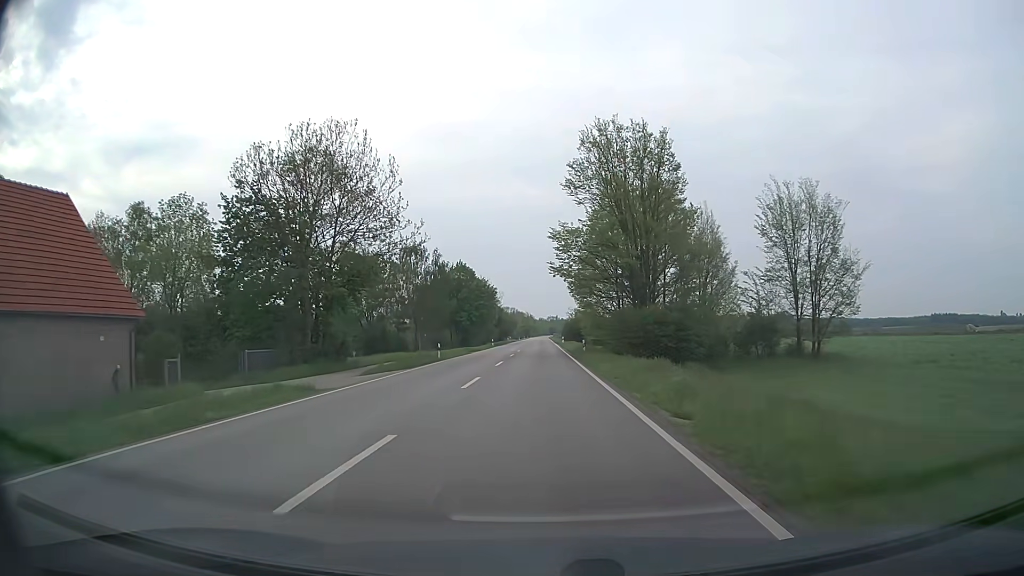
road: secondary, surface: asphalt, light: Day
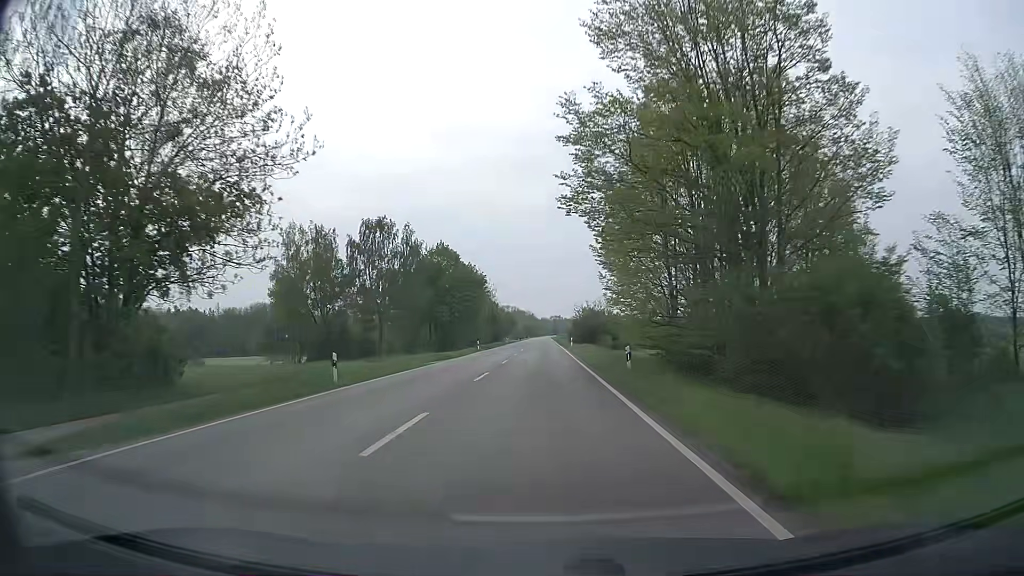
(0.0, +21.5) m; 0°
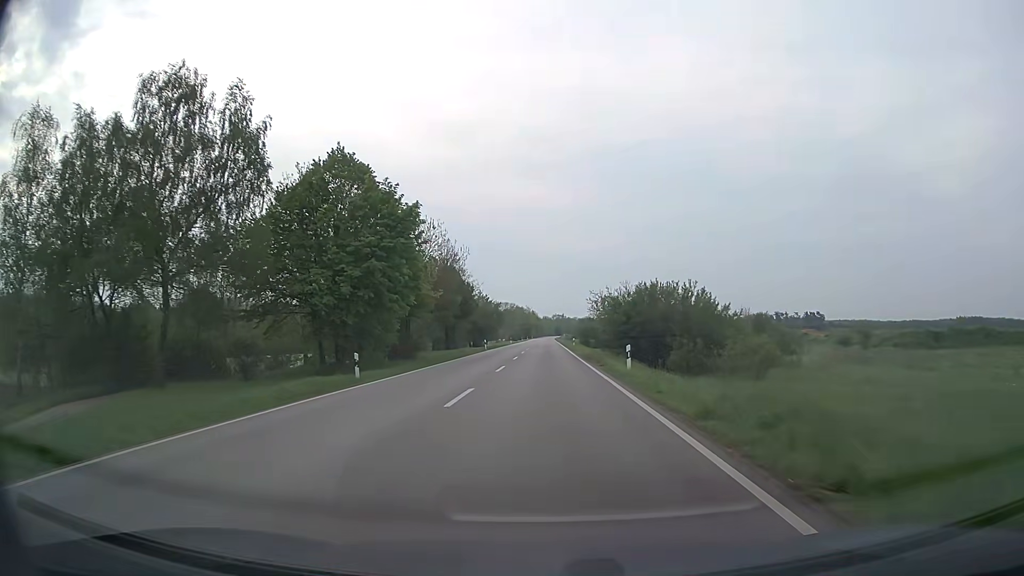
(-0.1, +43.1) m; 0°
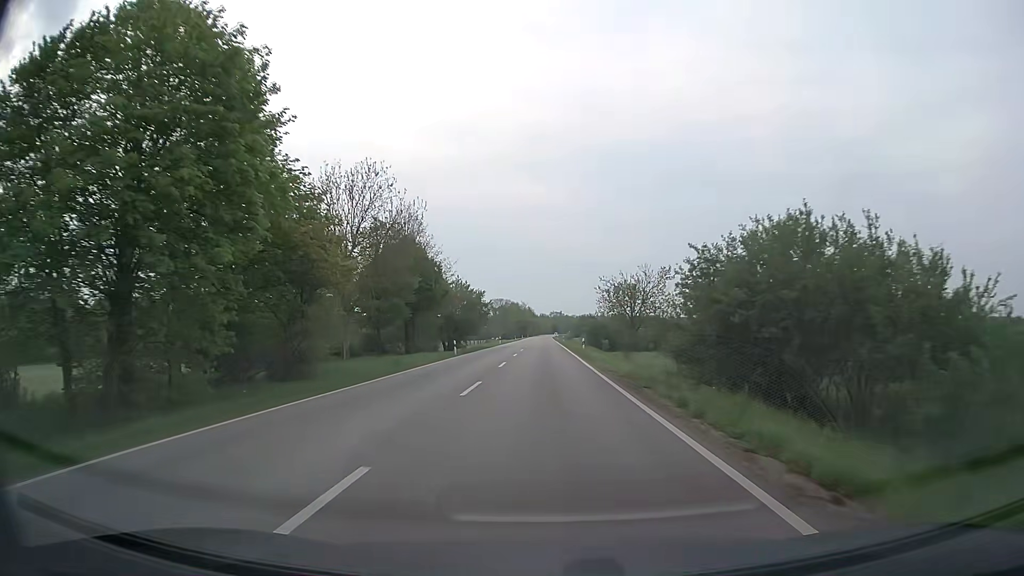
(+0.1, +21.6) m; 0°
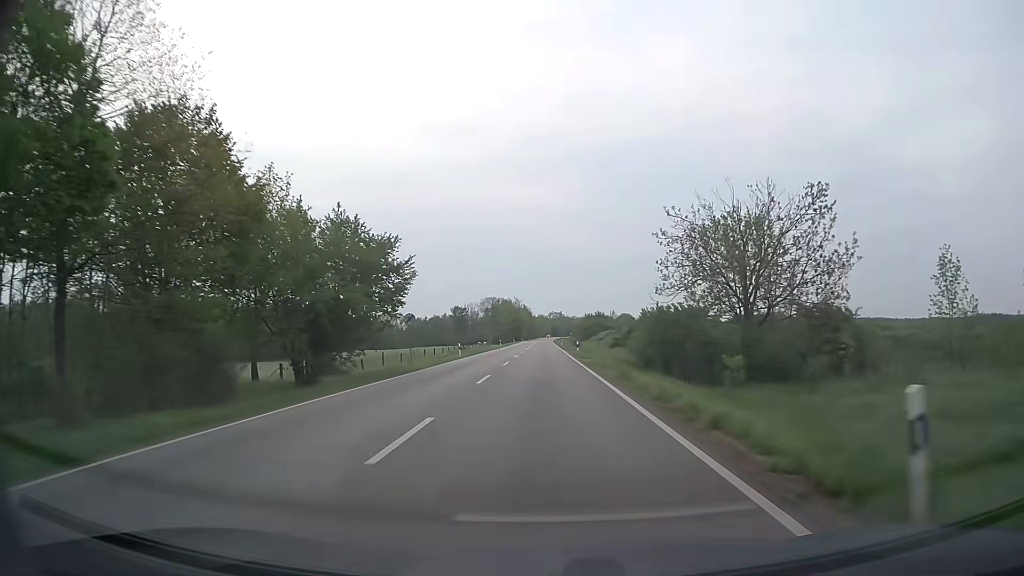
(0.0, +43.6) m; 0°
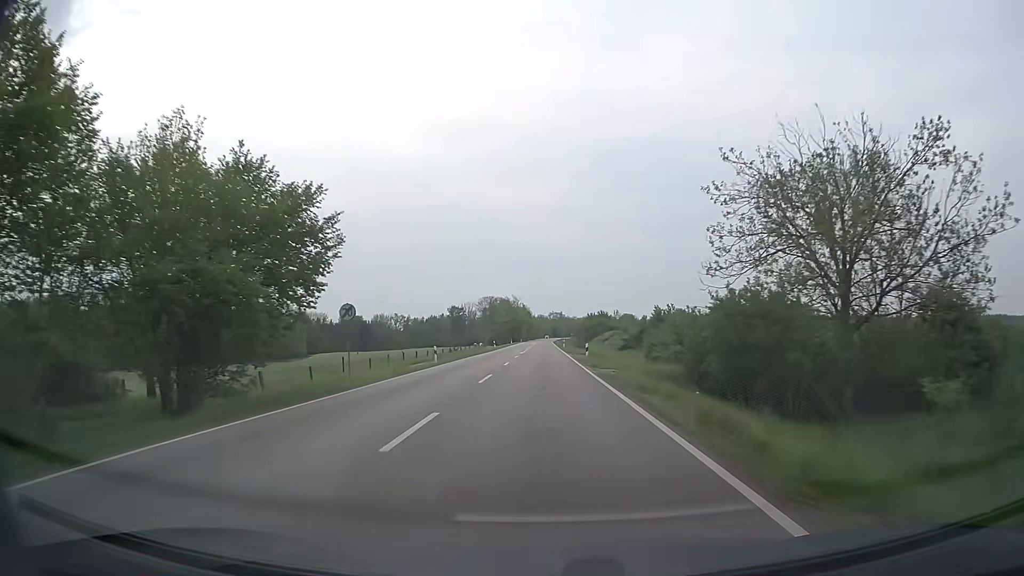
(0.0, +11.3) m; 0°
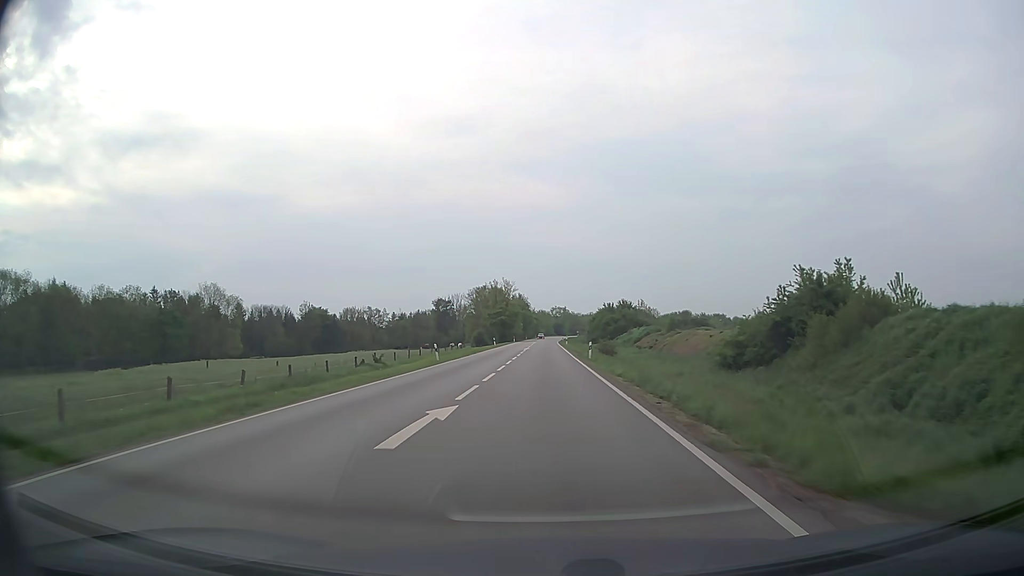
(-0.1, +48.0) m; 0°
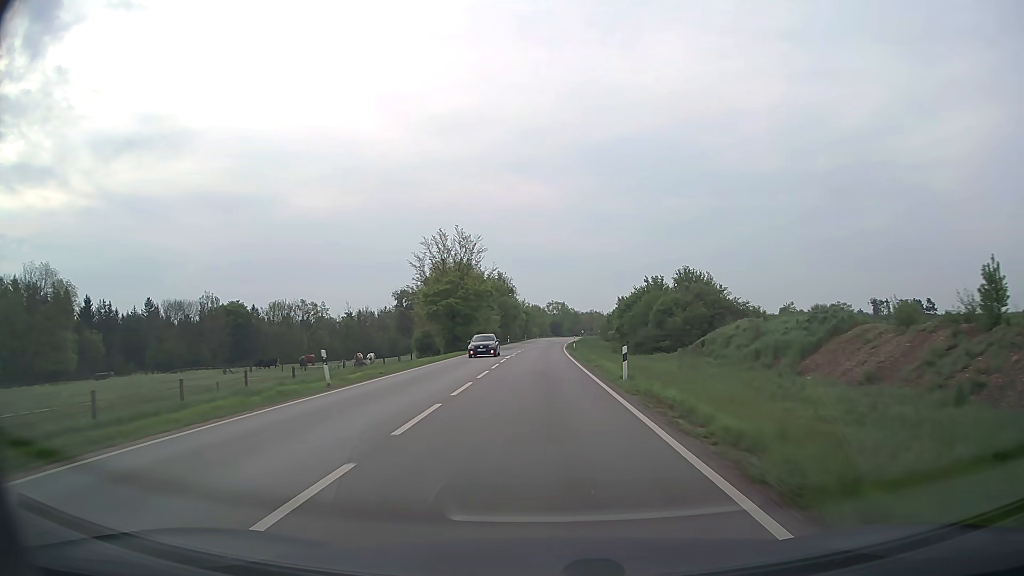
(+0.3, +65.4) m; 0°
(0, +10) (0, +20) (0, +30) (0, +40) (0, +50) (0, +60) (+1, +70) (+1, +80) (+1, +90) (+2, +100) m
